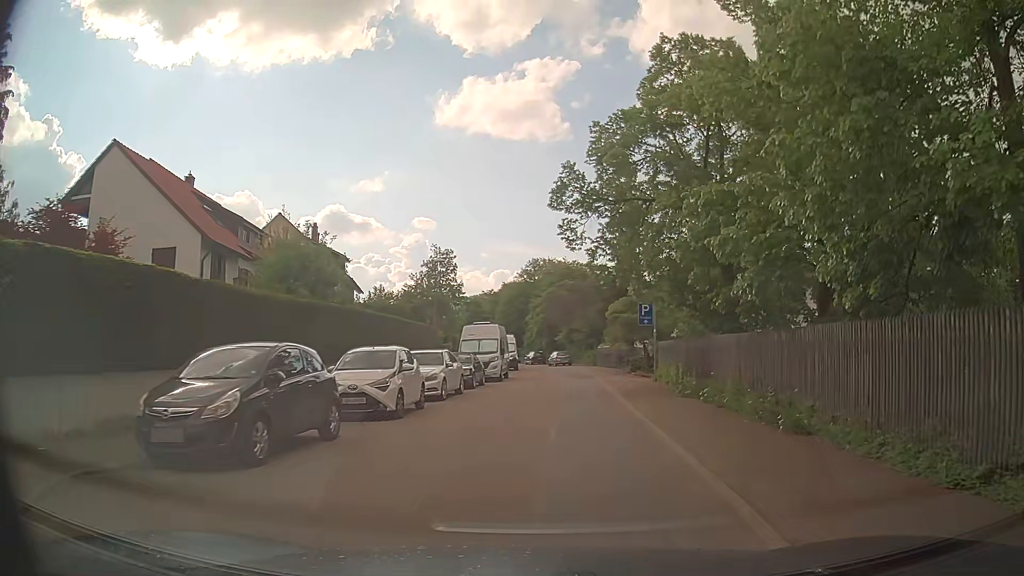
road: residential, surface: asphalt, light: Day
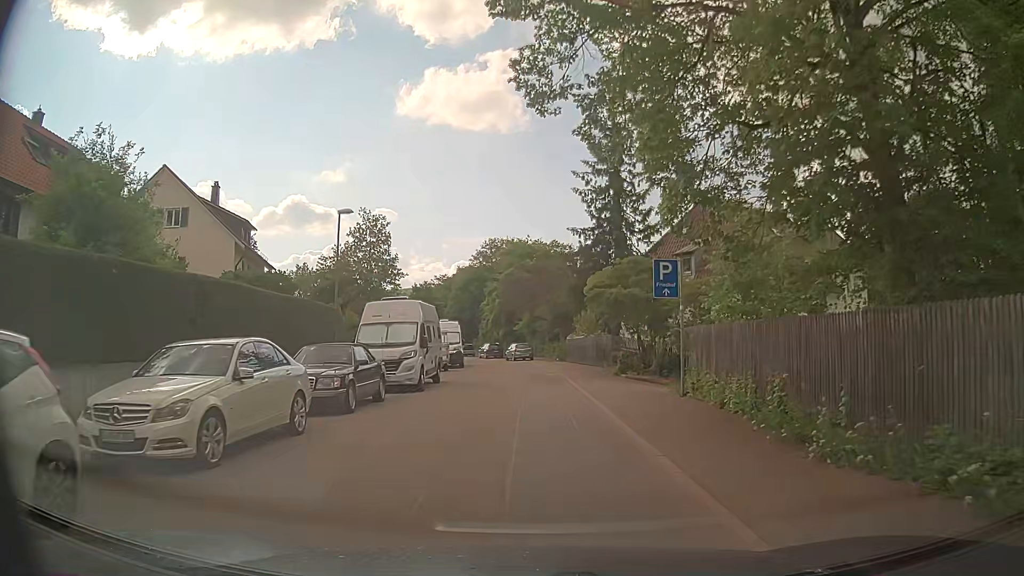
(+0.5, +11.9) m; +2°
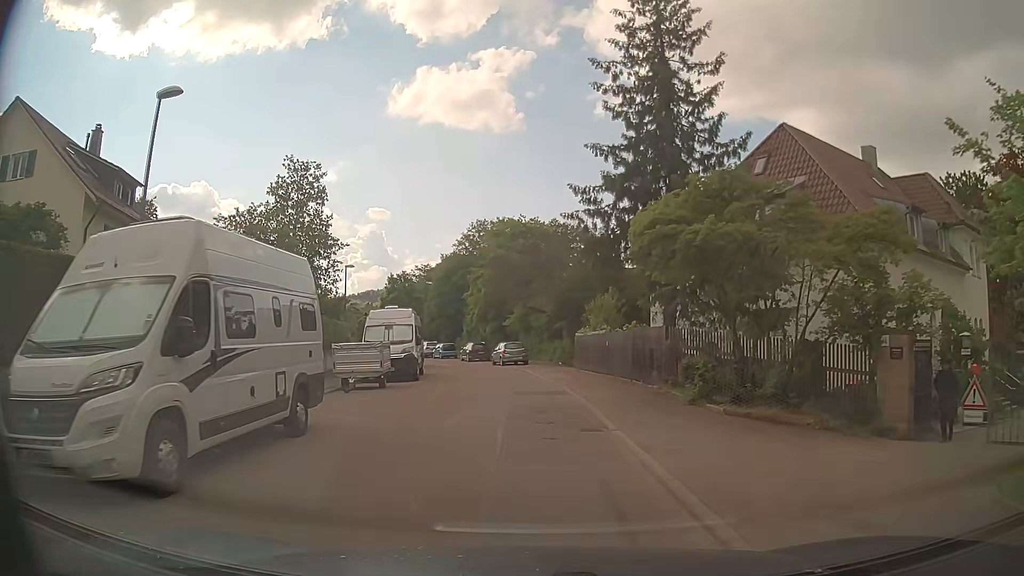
(+0.1, +13.7) m; +2°
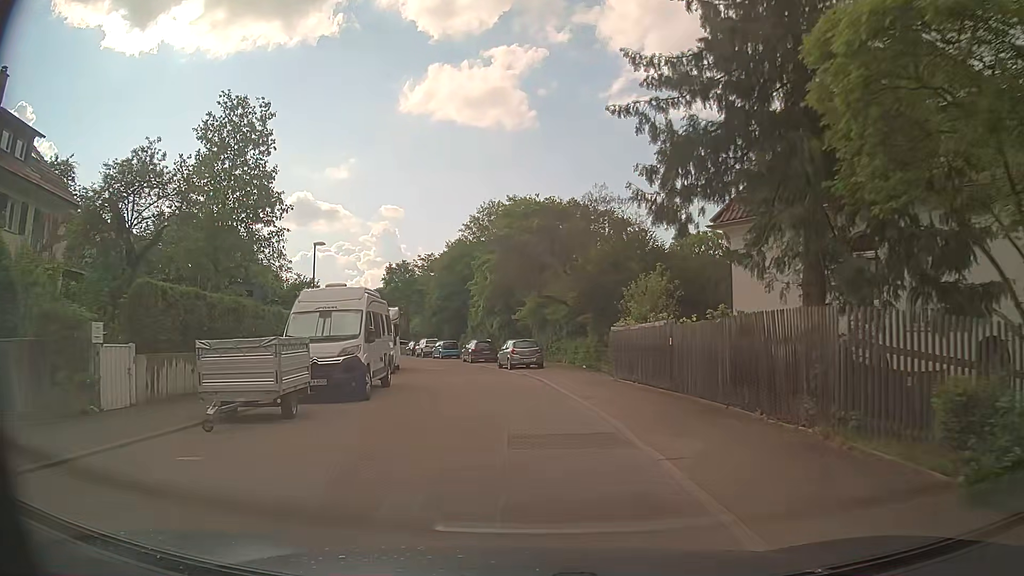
(-0.3, +9.1) m; -3°
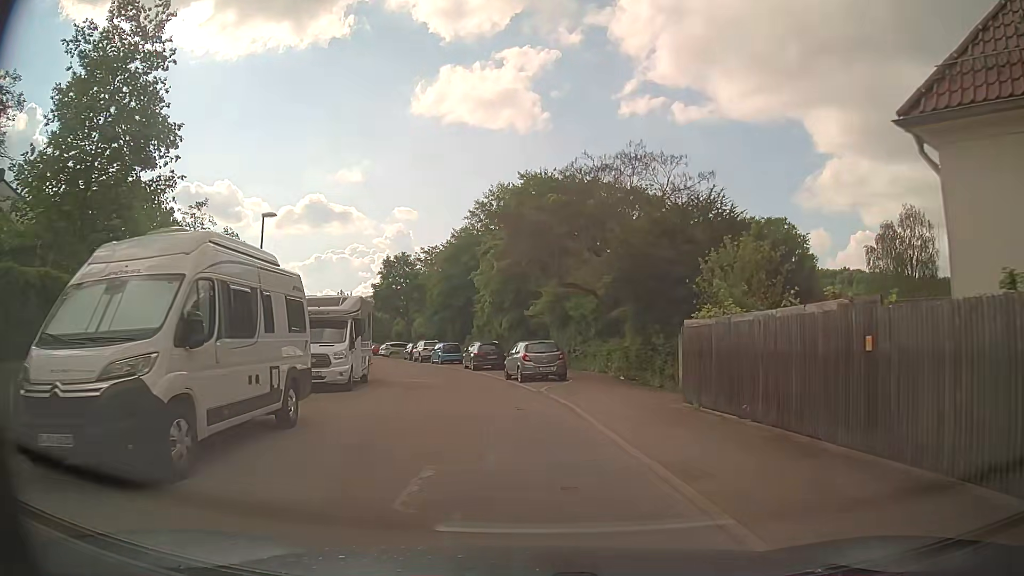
(-0.1, +9.0) m; -1°
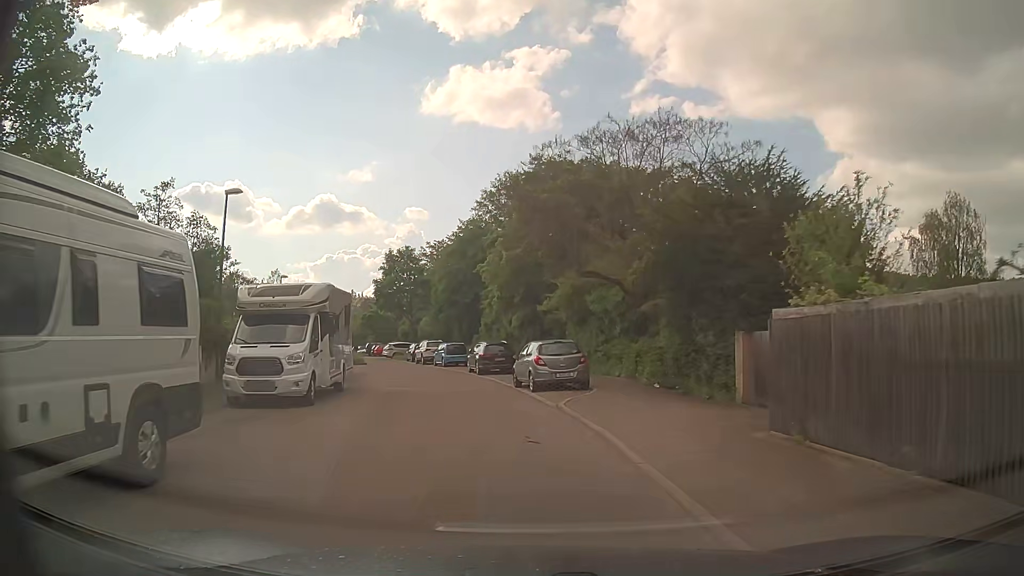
(-0.1, +4.5) m; -1°
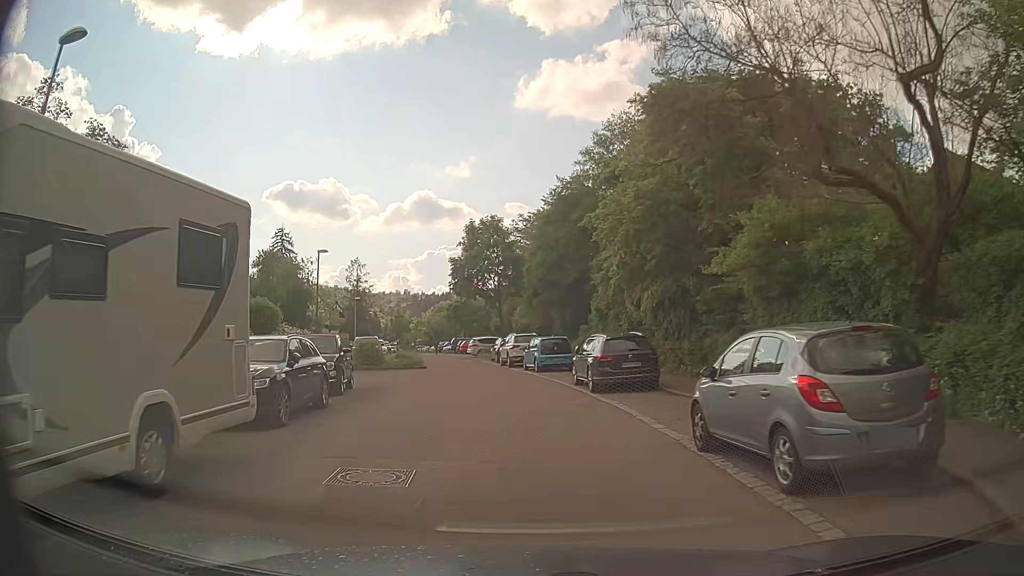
(-1.0, +13.6) m; -9°
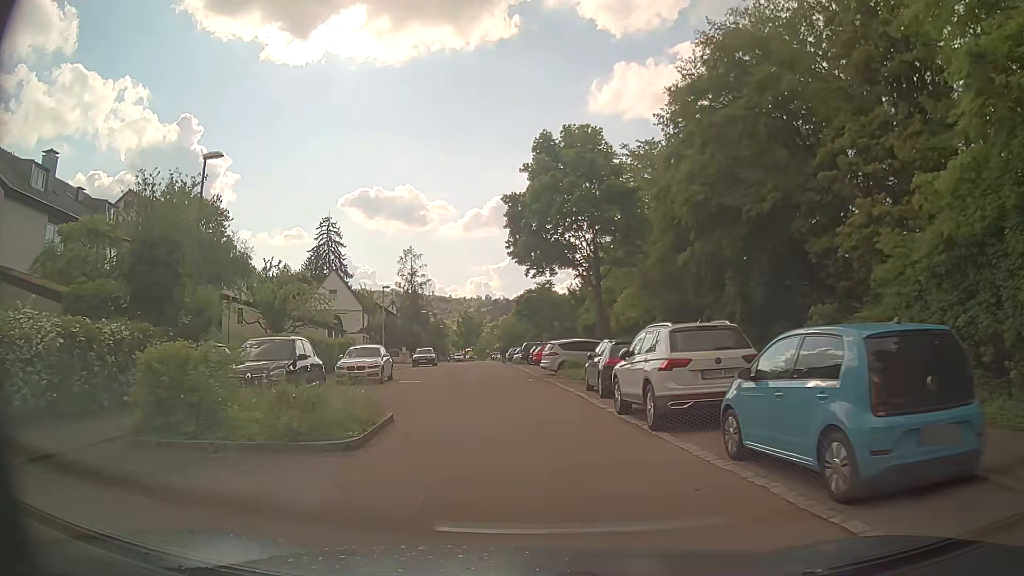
(-1.4, +22.8) m; -8°
(0, +10) (-1, +20) (-1, +30) (-2, +40) (-3, +50) (-3, +60) (-4, +70) (-5, +80) (-5, +90) (-5, +100) m
